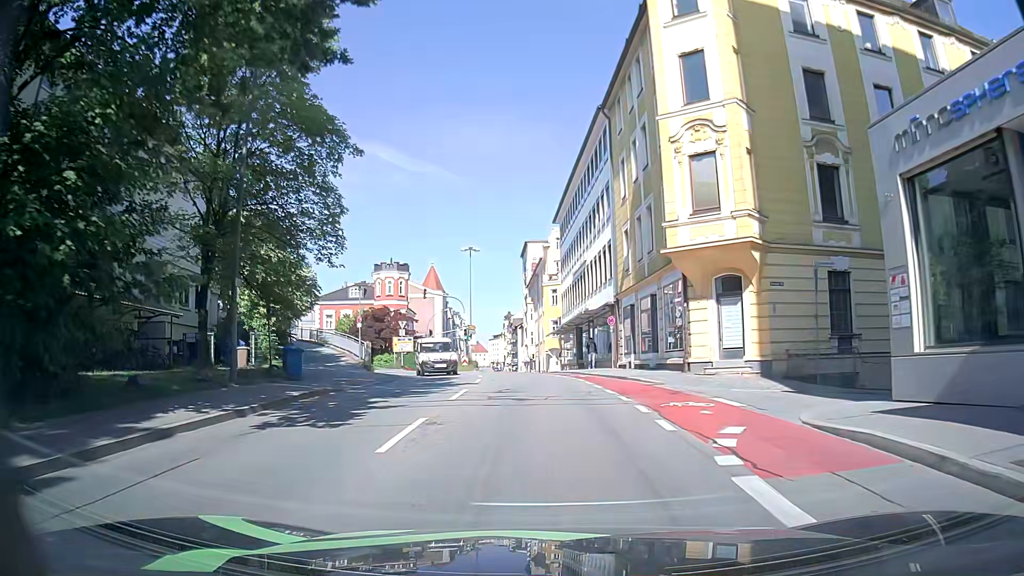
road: tertiary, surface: asphalt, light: Day
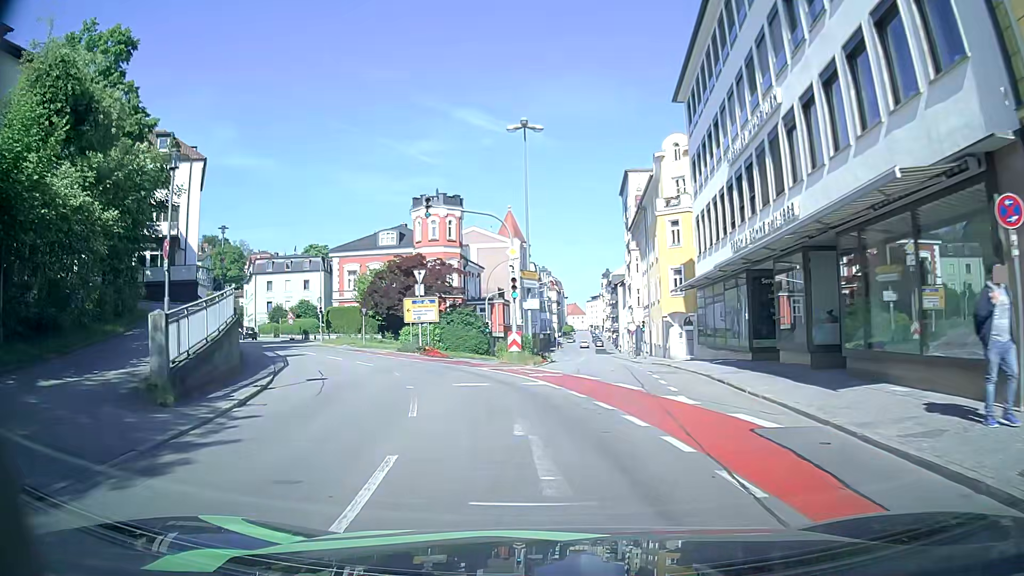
(-1.8, +27.2) m; -8°
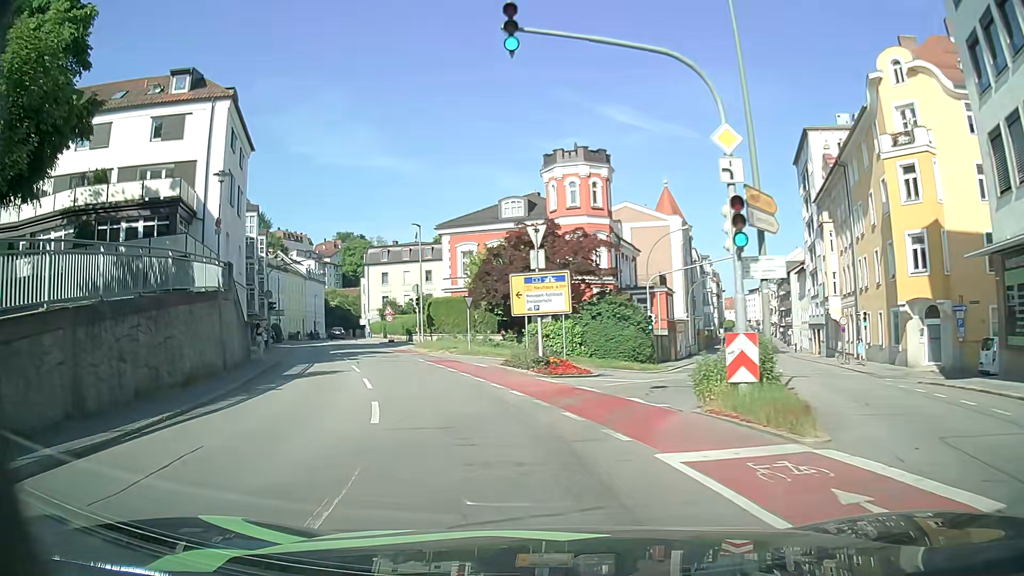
(-1.7, +15.9) m; -14°
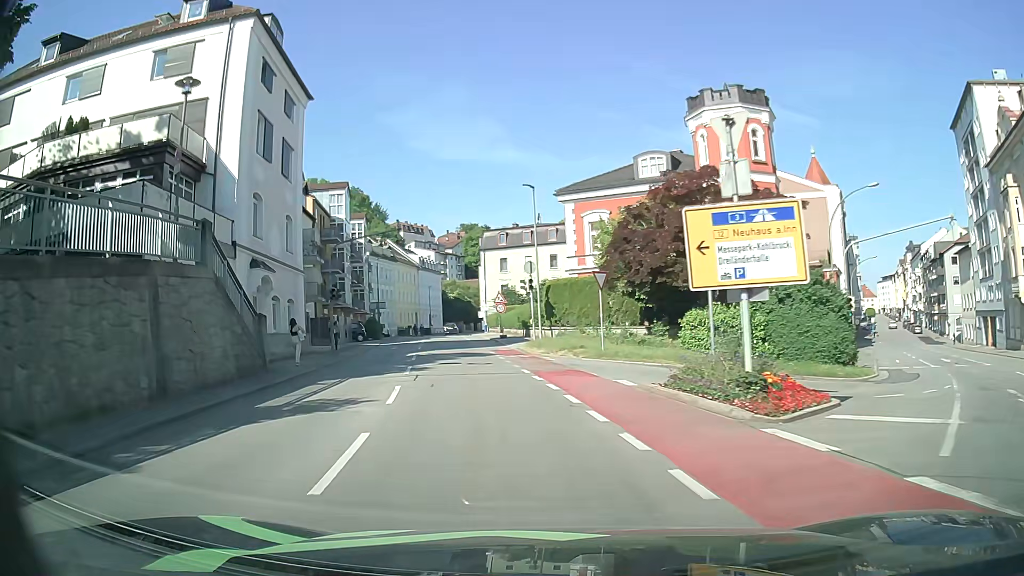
(-0.9, +10.9) m; -11°
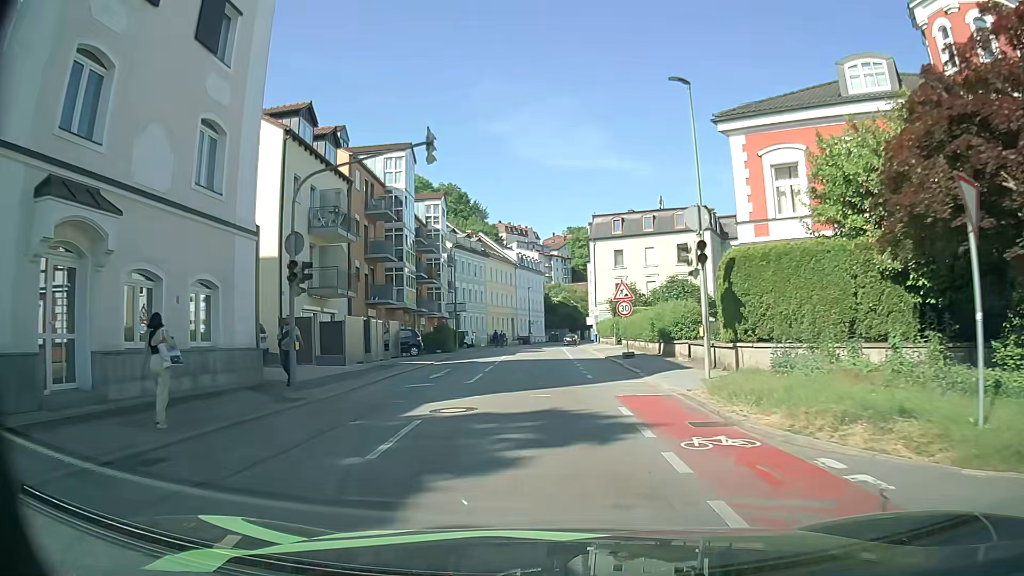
(-1.6, +16.8) m; -10°
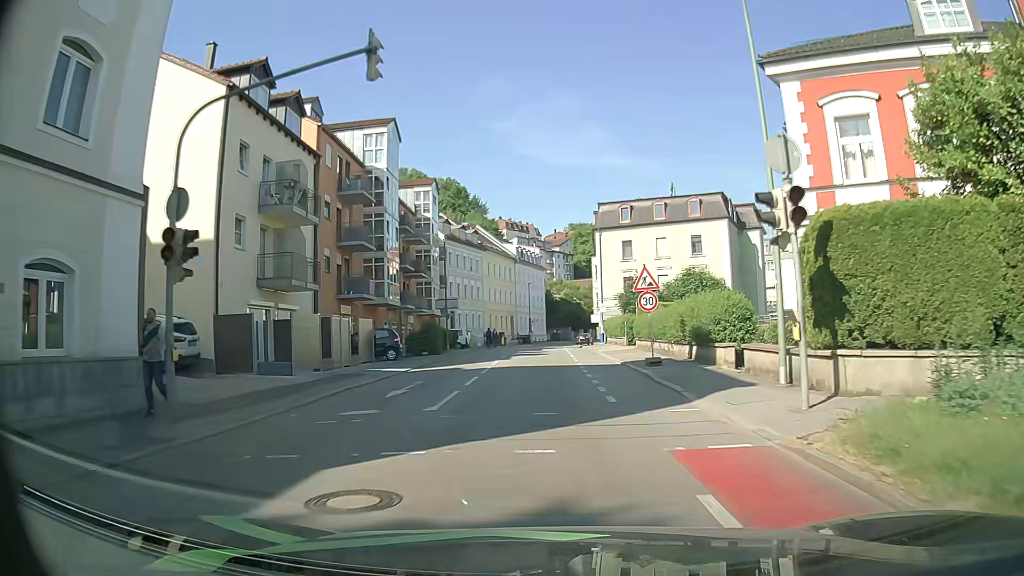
(+0.1, +5.8) m; +1°
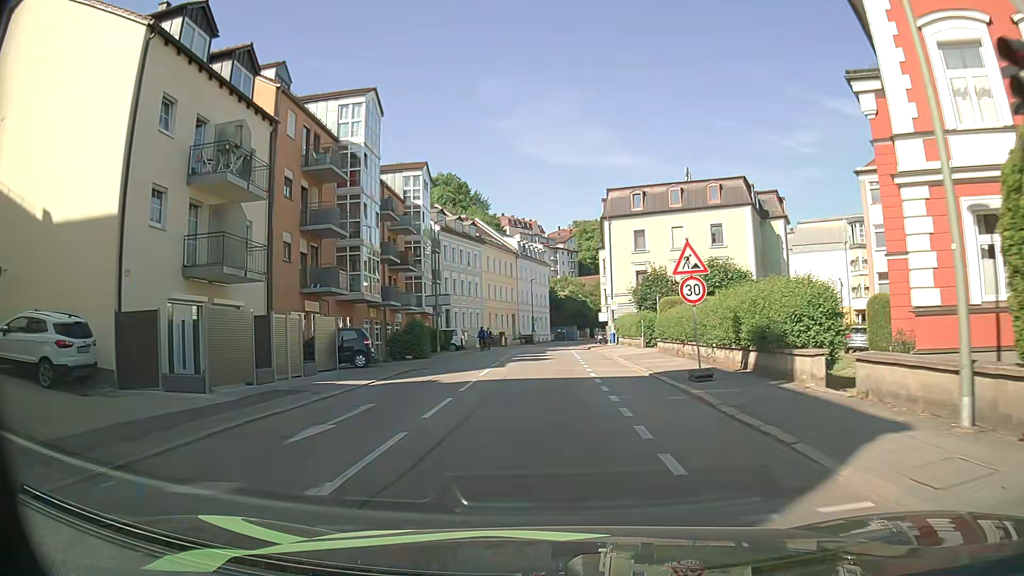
(0.0, +5.9) m; 0°
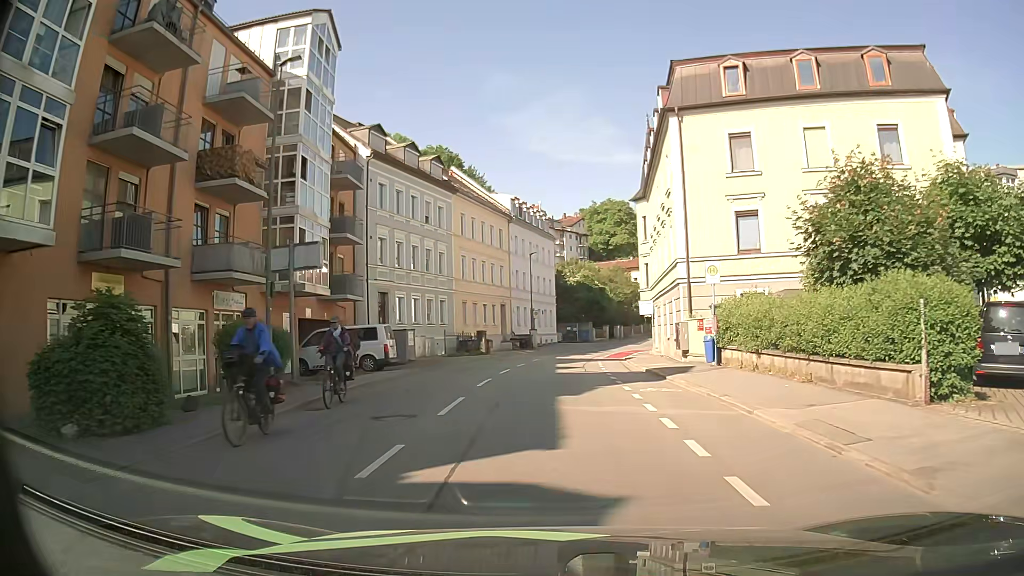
(-0.5, +27.0) m; -2°
(0, +10) (+1, +20) (+1, +30) (+2, +40) (+4, +50) (+6, +60) (+9, +69) (+14, +78) (+19, +87) (+24, +95) m
